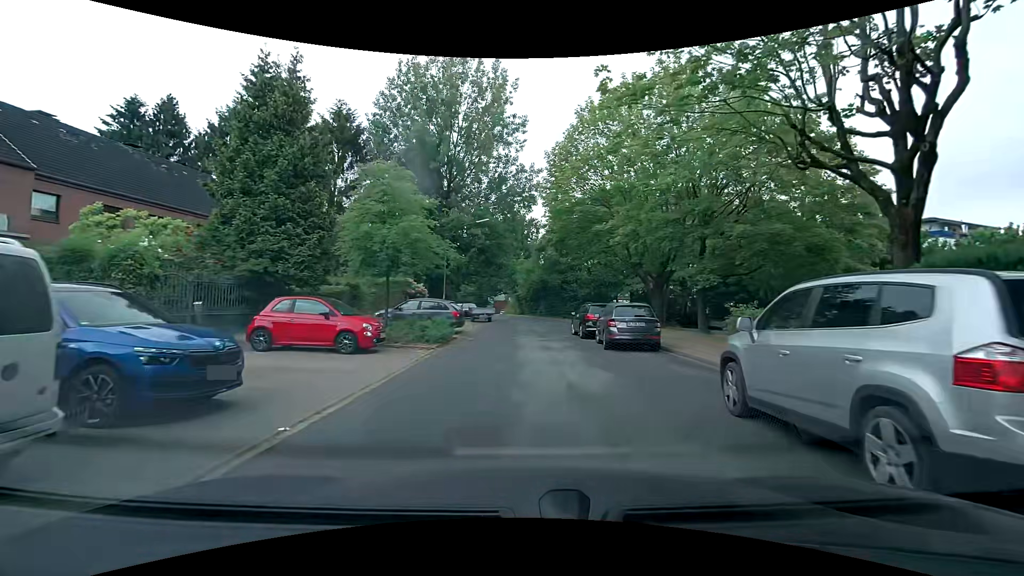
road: residential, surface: asphalt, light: Day
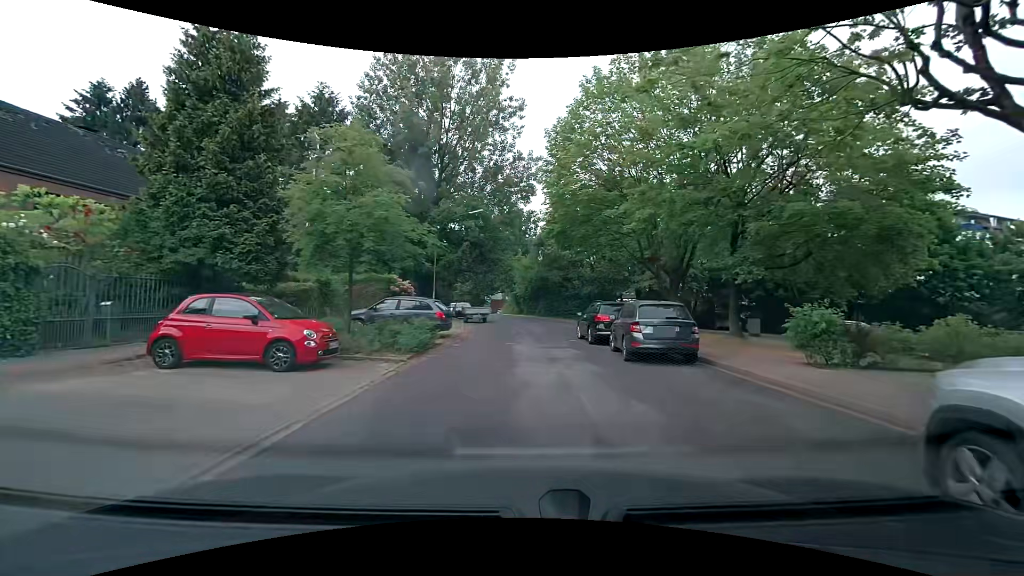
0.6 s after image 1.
(0.0, +3.4) m; +2°
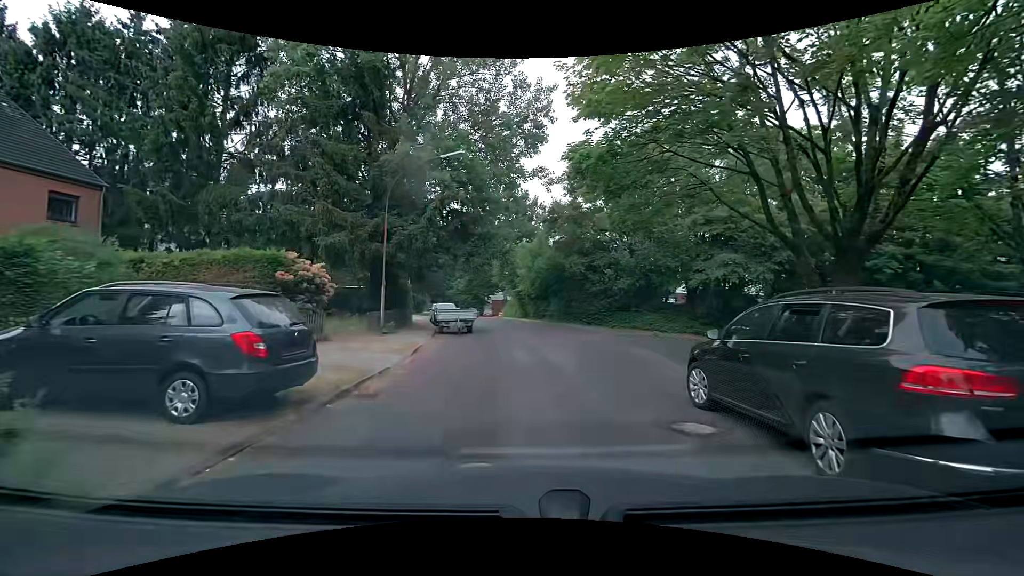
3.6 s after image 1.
(-0.4, +13.2) m; -2°
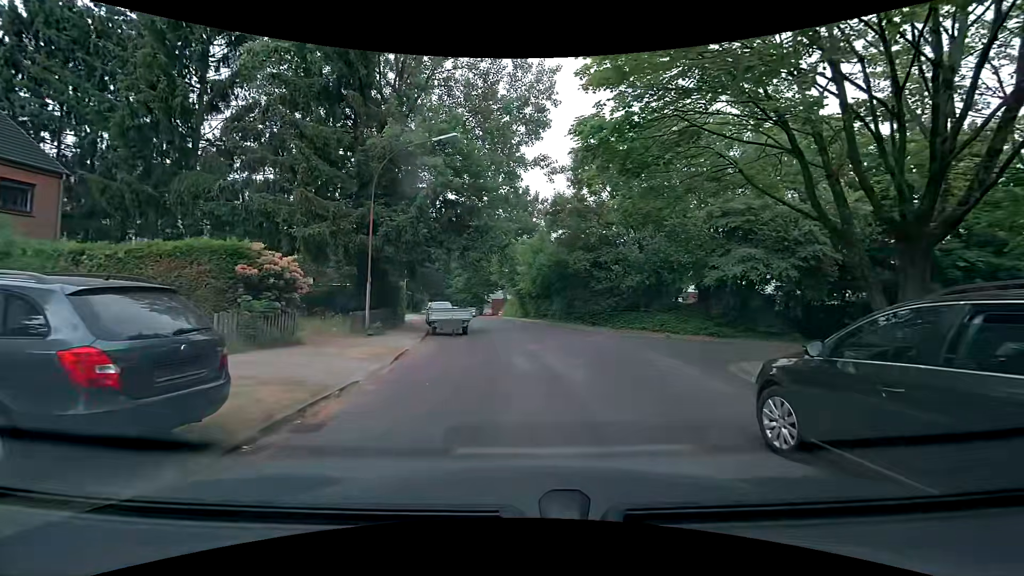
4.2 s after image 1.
(0.0, +2.0) m; -2°
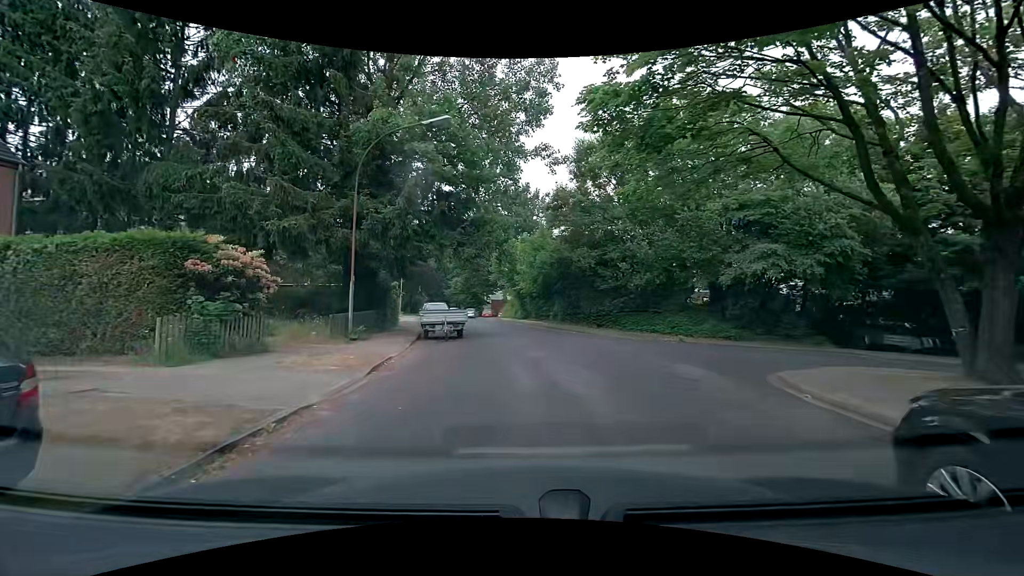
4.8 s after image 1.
(+0.1, +1.9) m; 0°
